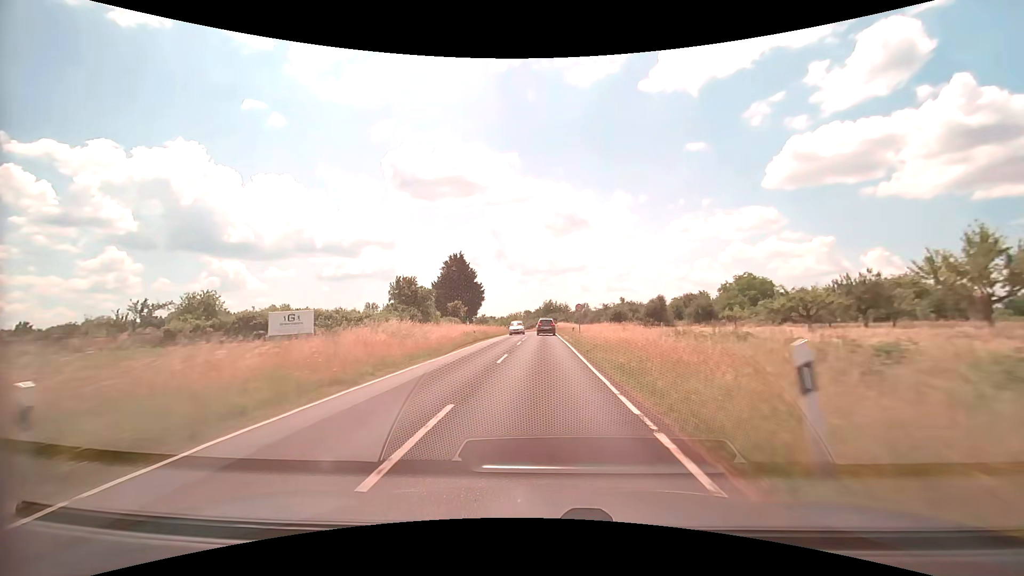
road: secondary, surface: asphalt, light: Day
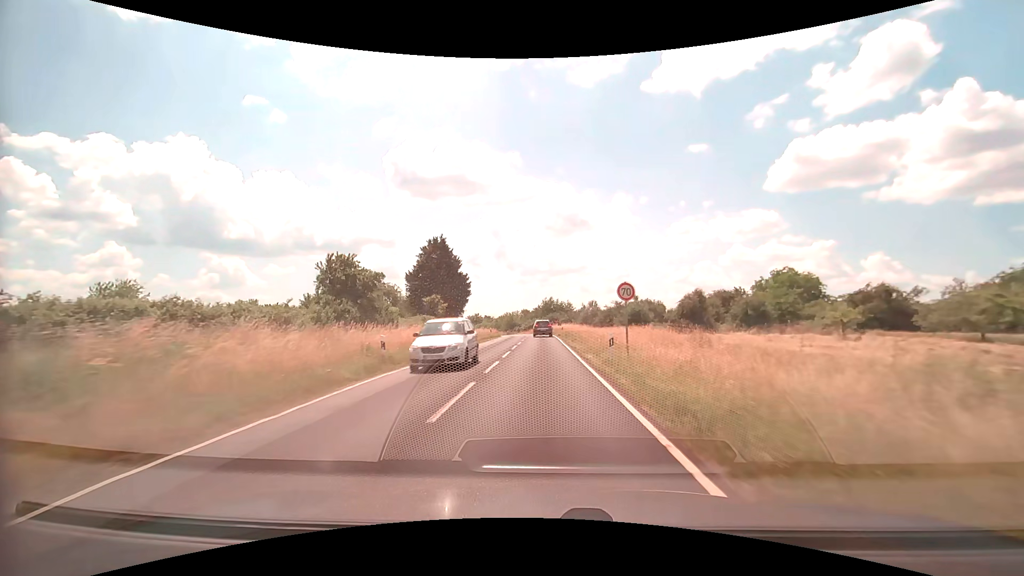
(0.0, +21.4) m; 0°
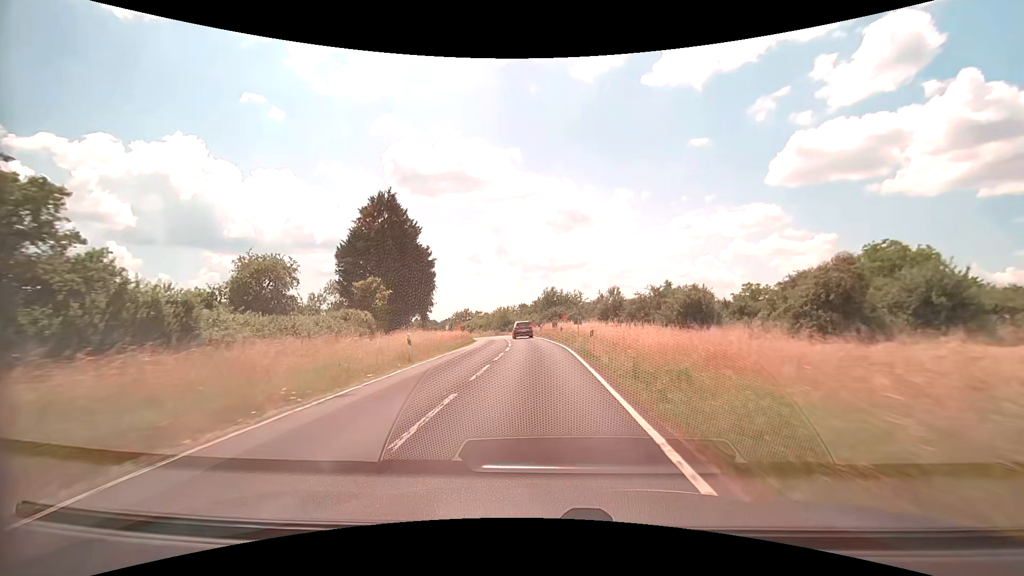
(+0.1, +31.4) m; 0°
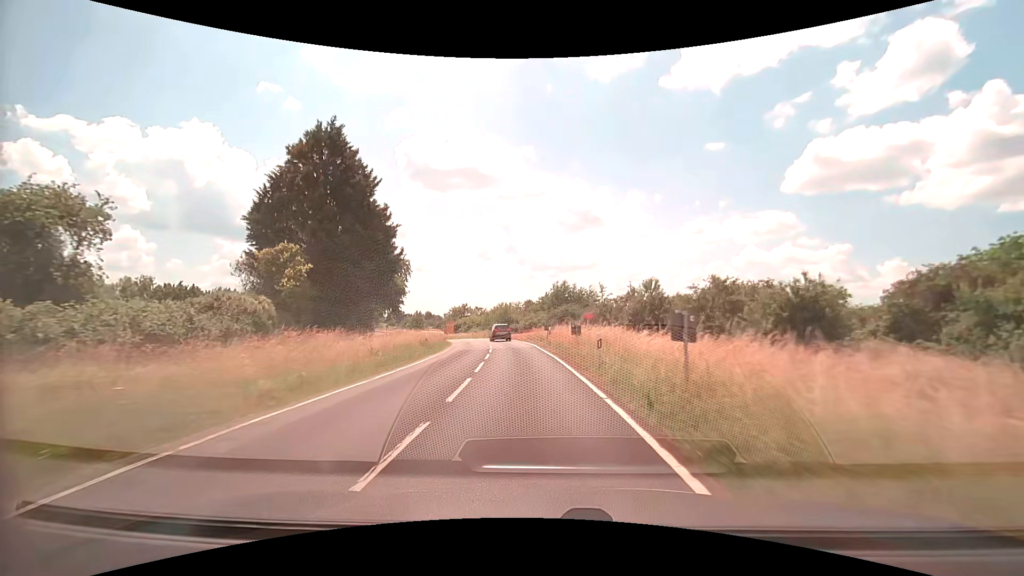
(-0.2, +20.2) m; -1°
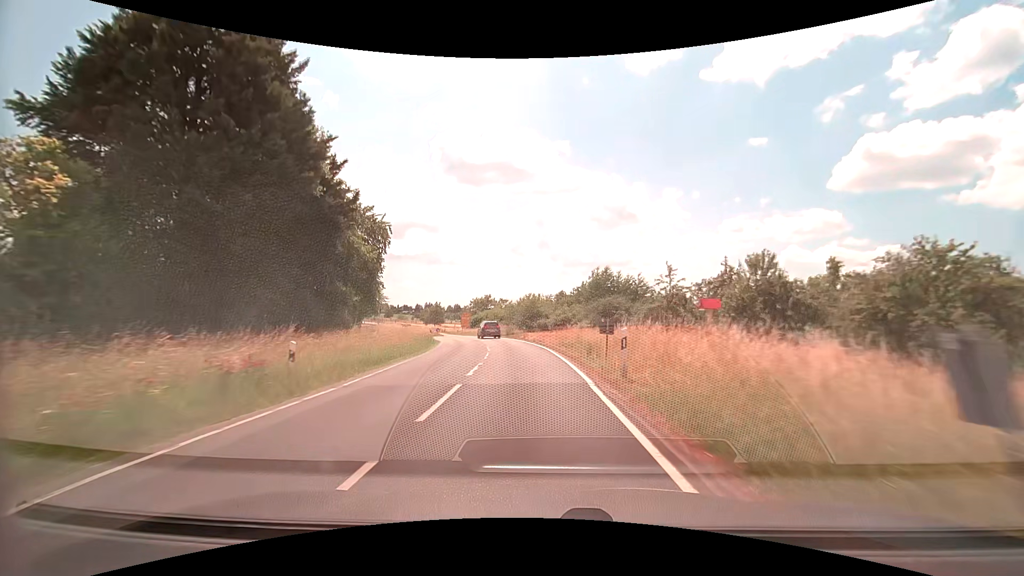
(-0.6, +19.8) m; -4°
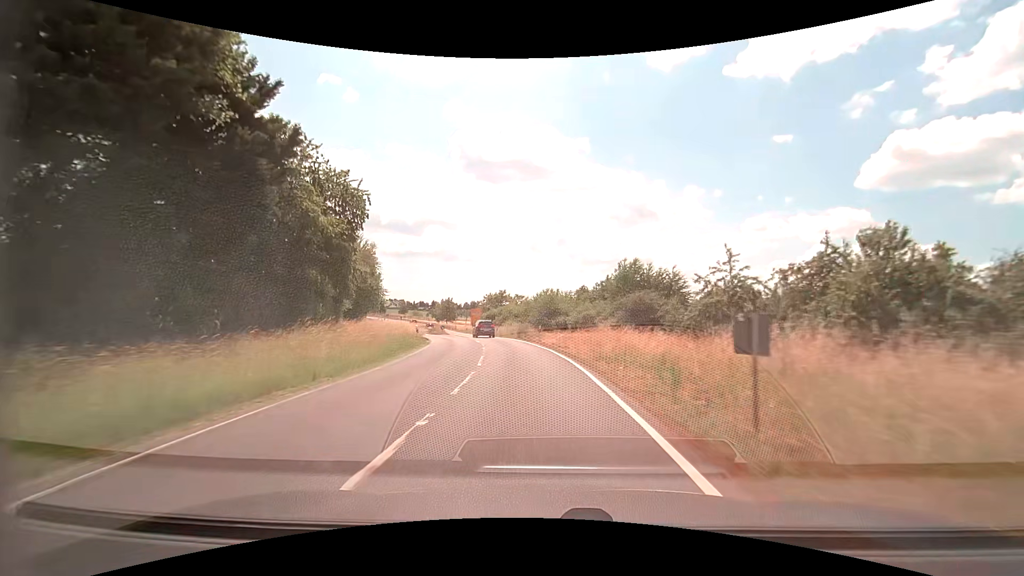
(-0.1, +9.9) m; -2°
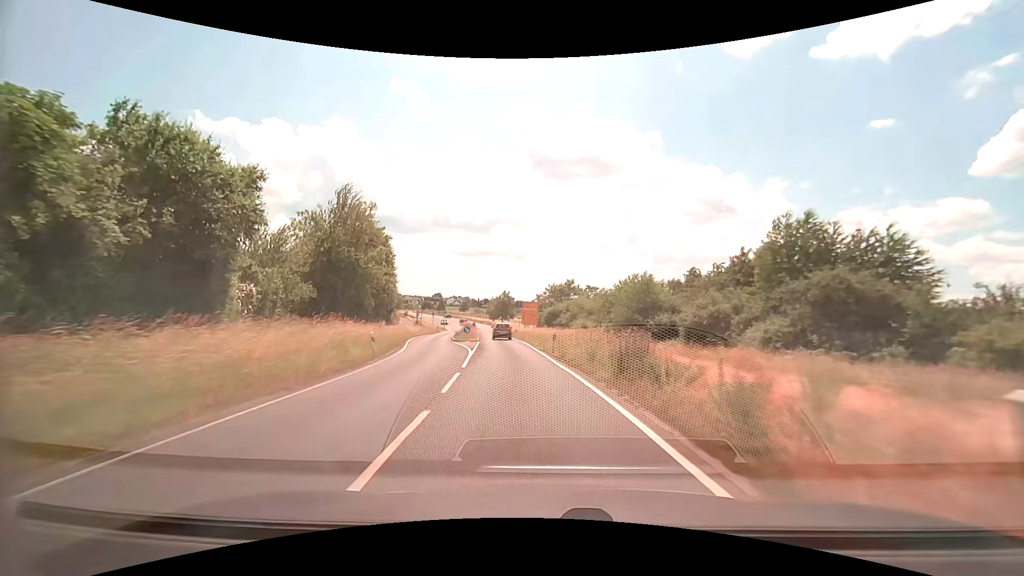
(-1.9, +29.4) m; -7°
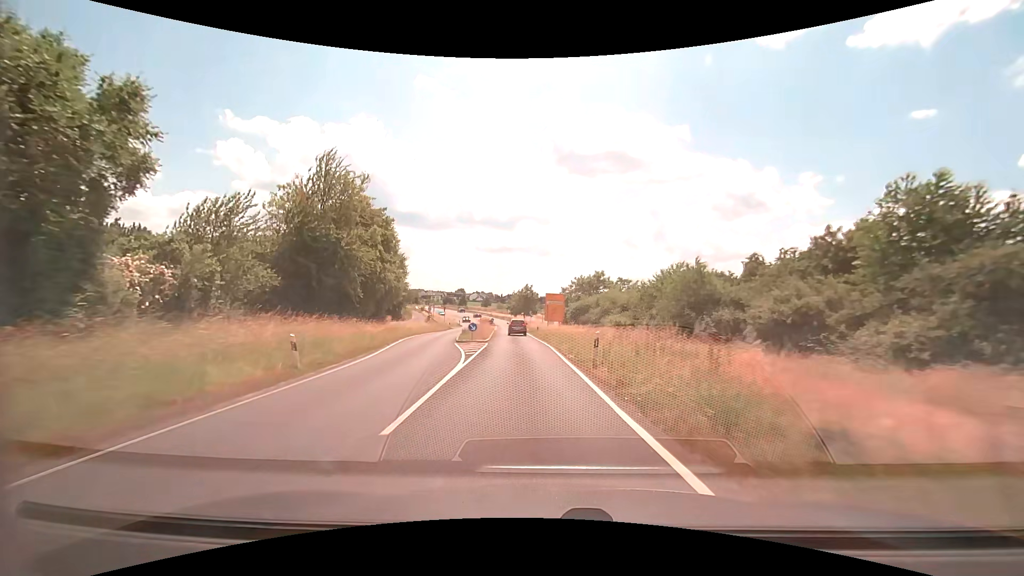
(-0.3, +9.8) m; -3°
(0, +10) (-1, +20) (-1, +30) (-2, +40) (-3, +50) (-4, +60) (-5, +70) (-5, +80) (-7, +90) (-8, +100) m
